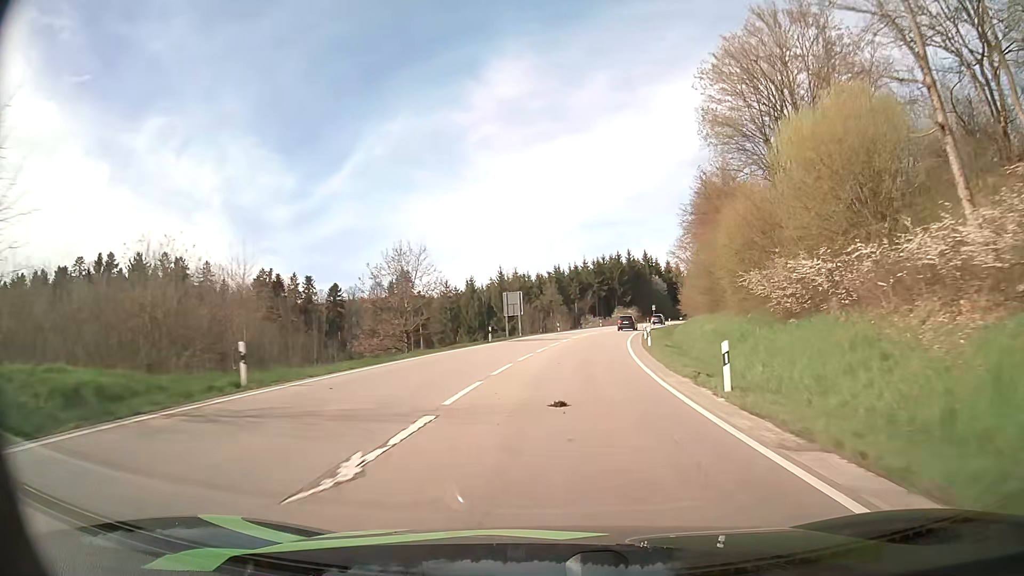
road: primary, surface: asphalt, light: Day
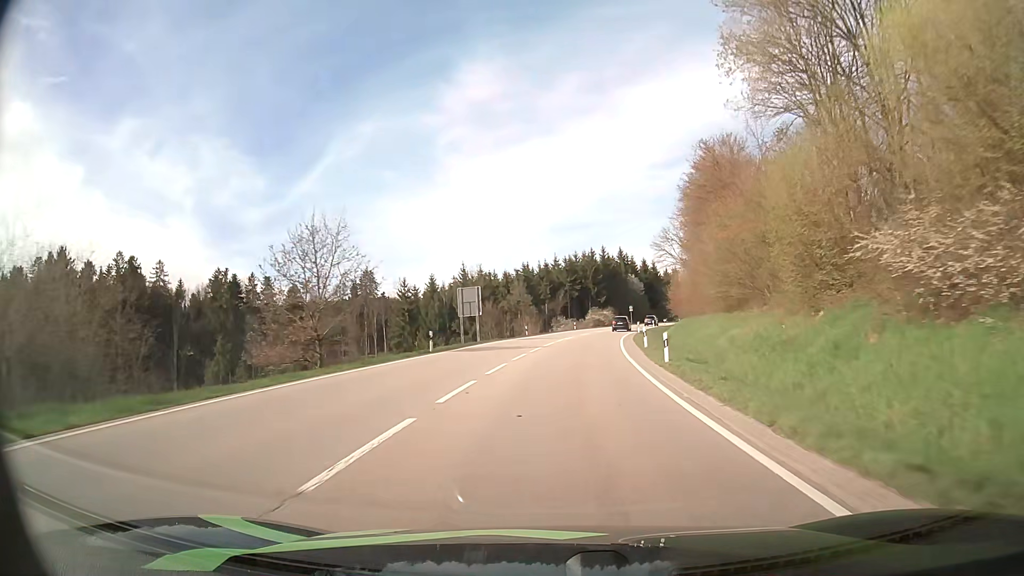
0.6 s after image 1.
(+0.3, +11.9) m; +3°
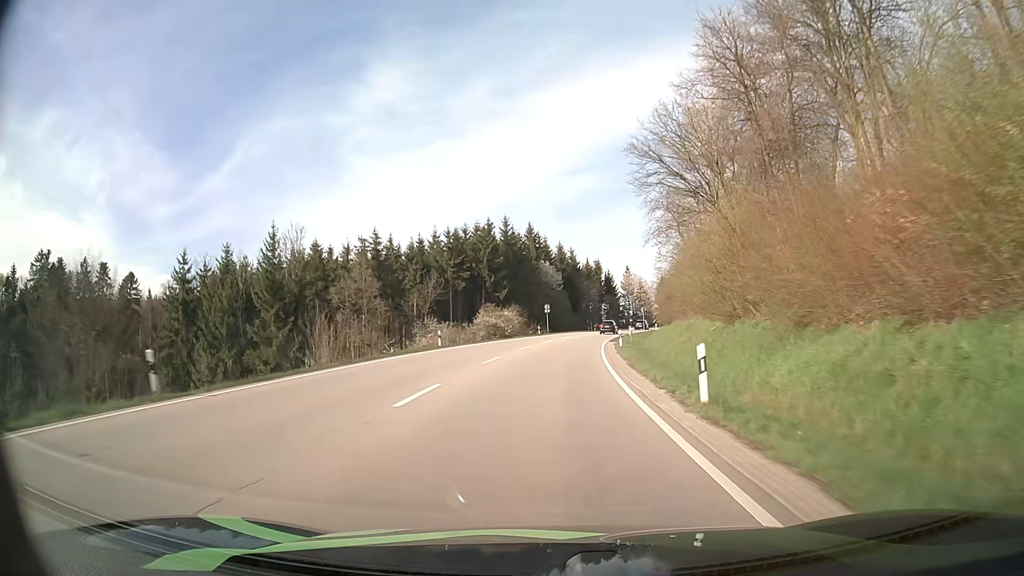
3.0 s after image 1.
(+3.7, +48.8) m; +9°
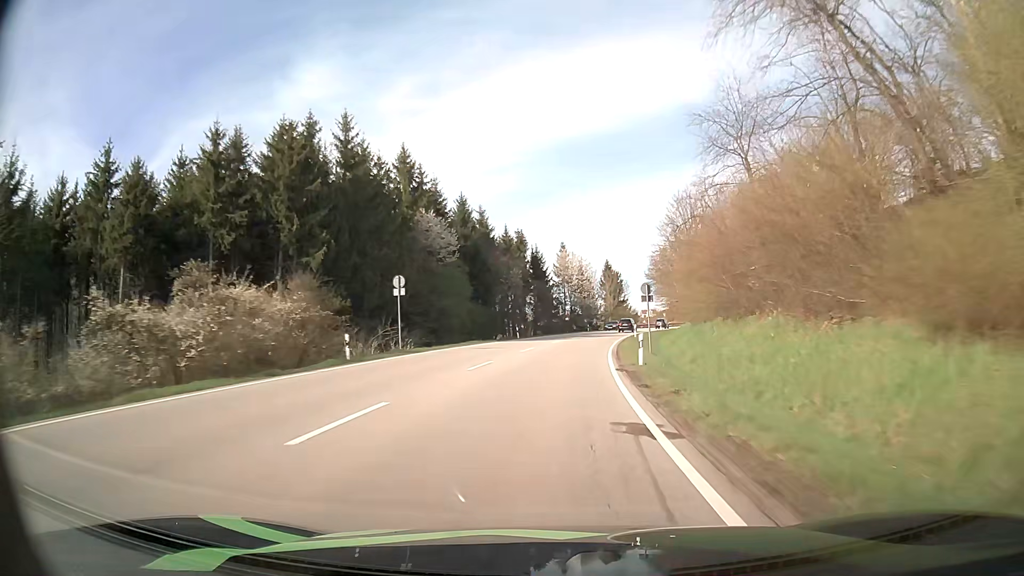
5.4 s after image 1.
(+3.1, +51.7) m; +7°
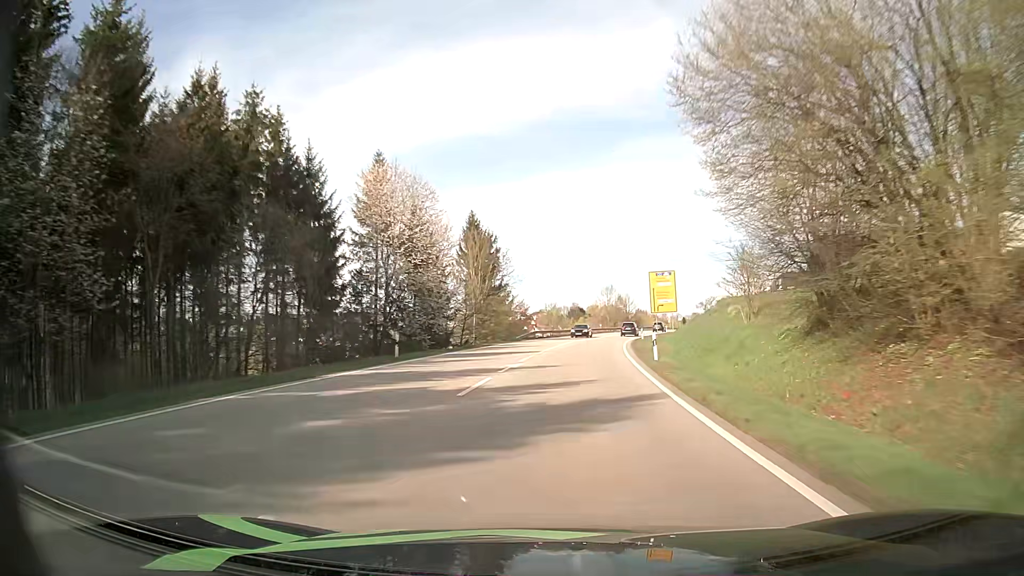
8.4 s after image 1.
(+5.8, +66.1) m; +11°
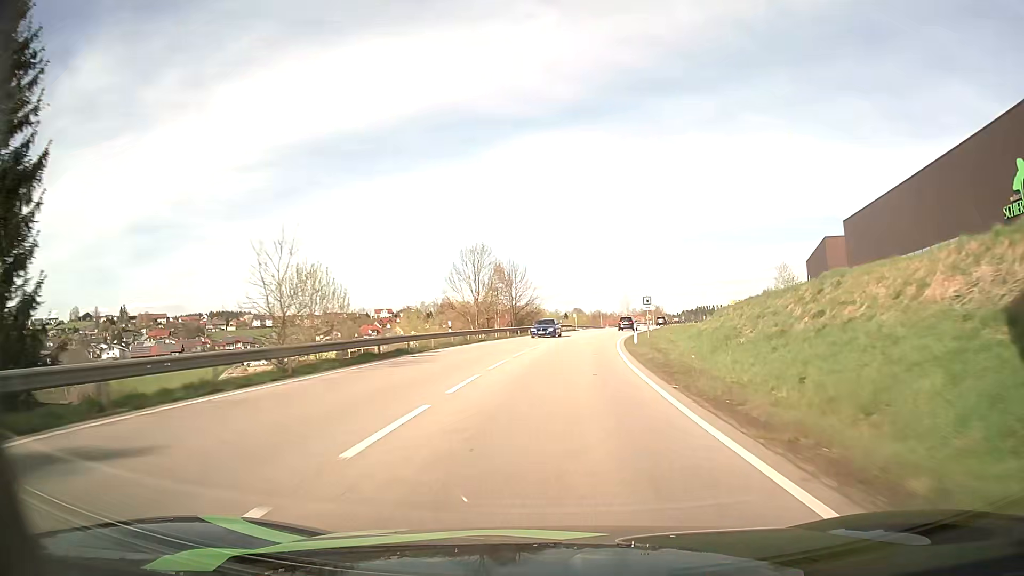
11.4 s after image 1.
(+6.0, +65.2) m; +11°
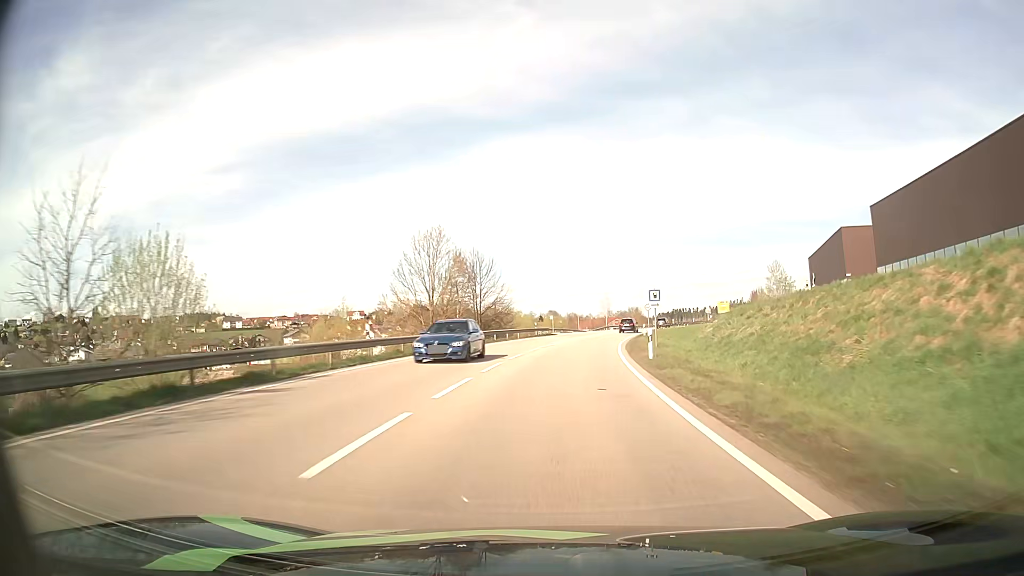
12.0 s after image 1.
(+0.2, +12.7) m; +2°
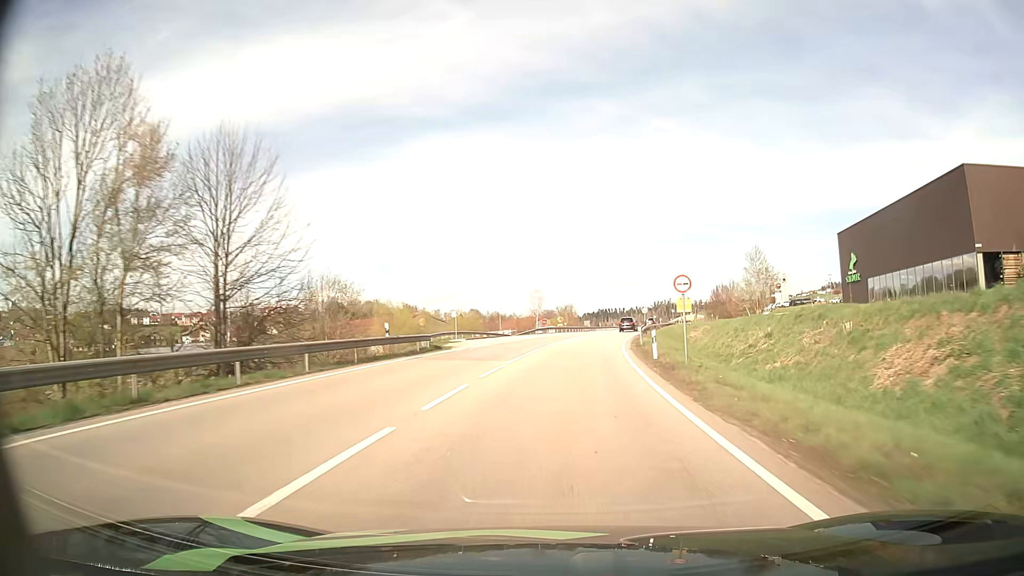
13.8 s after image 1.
(+2.2, +37.4) m; +7°
(0, +10) (+1, +20) (+1, +30) (+2, +40) (+4, +50) (+5, +60) (+7, +69) (+9, +79) (+12, +89) (+14, +99) m
